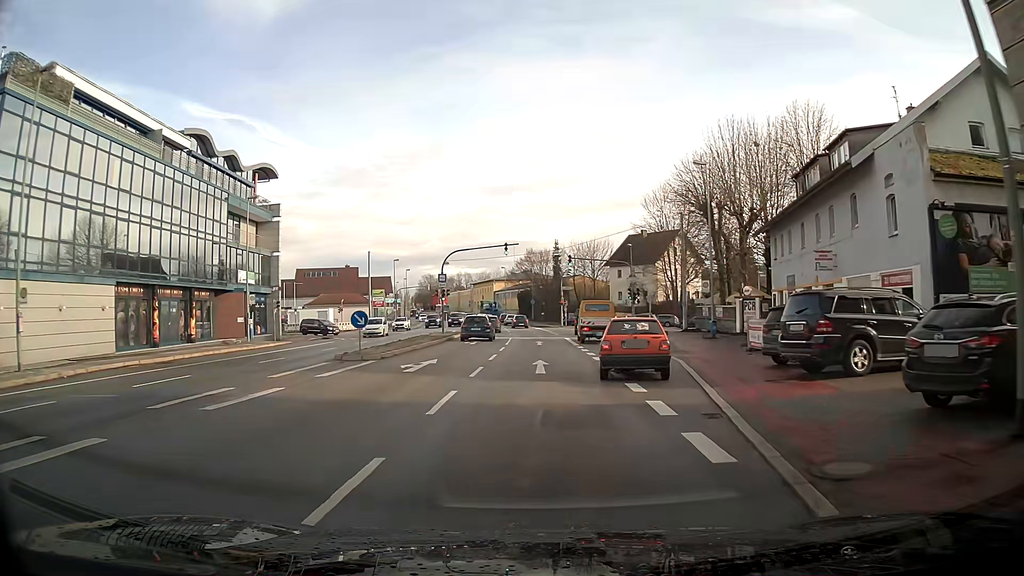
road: primary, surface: asphalt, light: Day
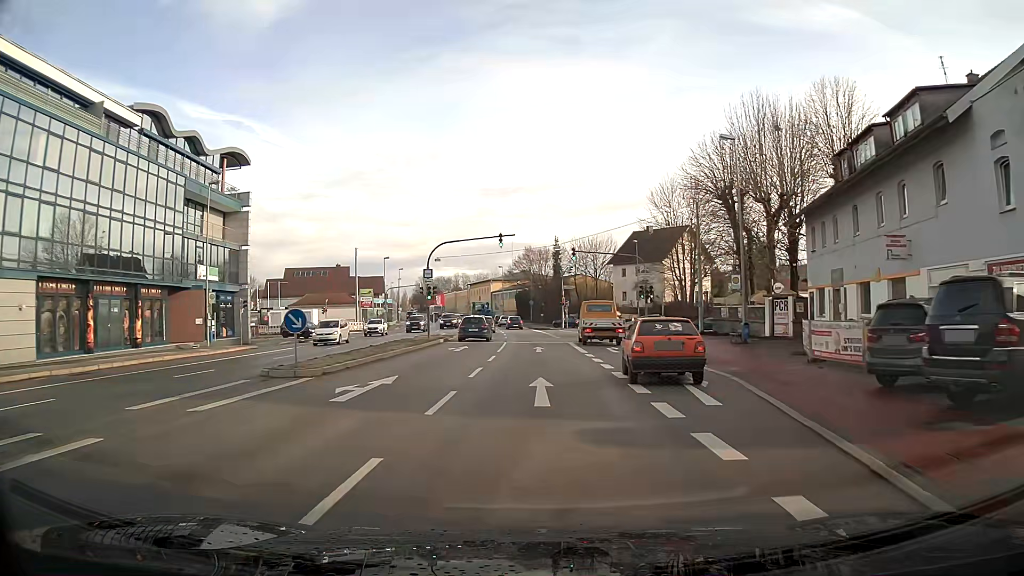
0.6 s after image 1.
(0.0, +6.1) m; 0°
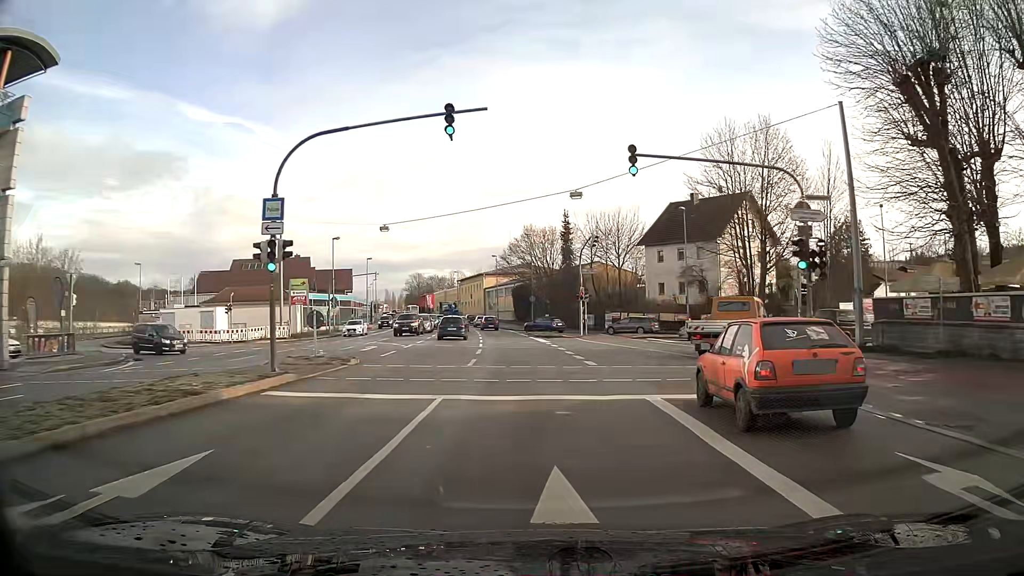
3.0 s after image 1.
(-0.1, +26.3) m; -1°
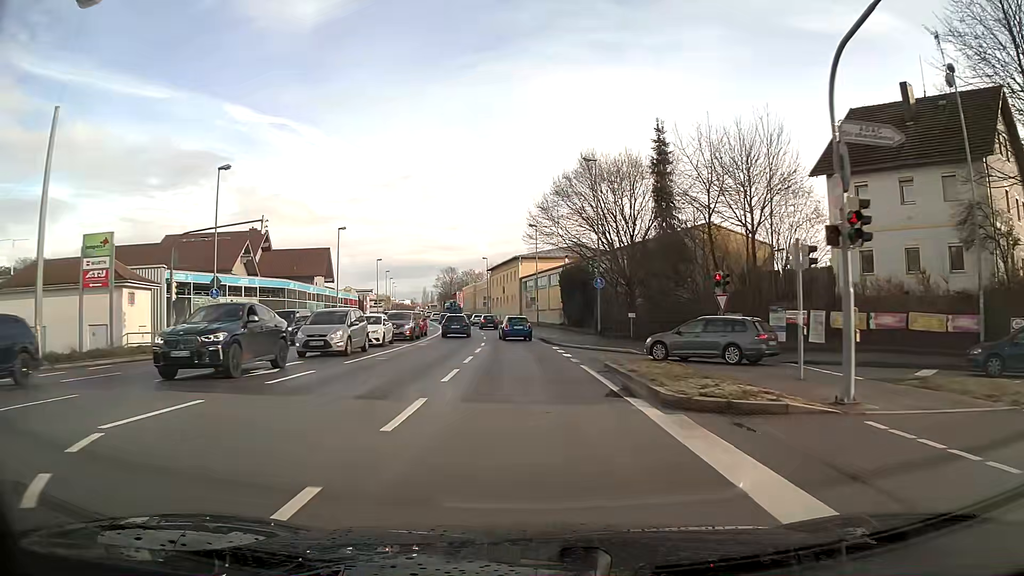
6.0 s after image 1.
(-1.2, +36.1) m; -4°
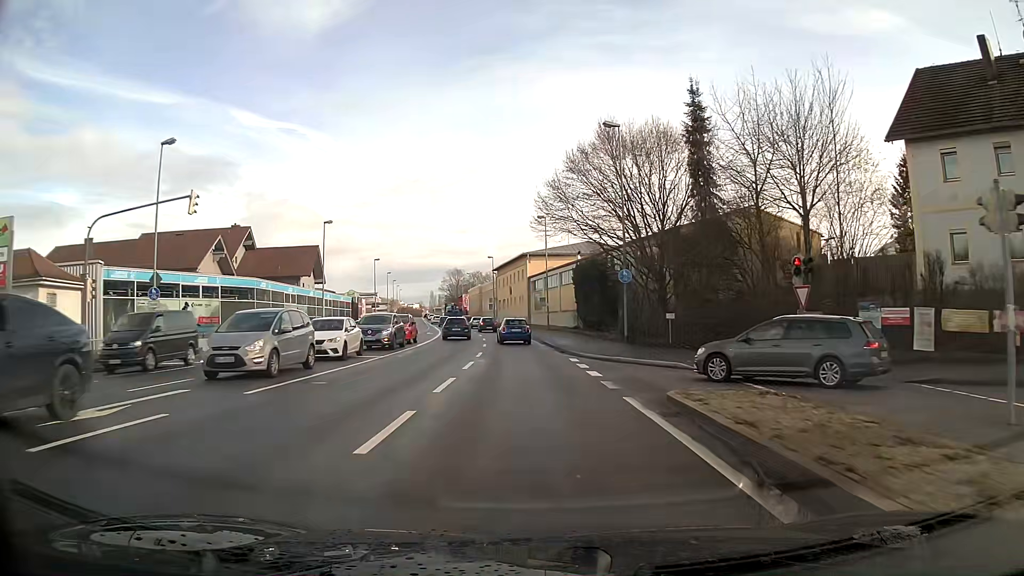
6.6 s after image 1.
(-0.1, +7.5) m; -1°
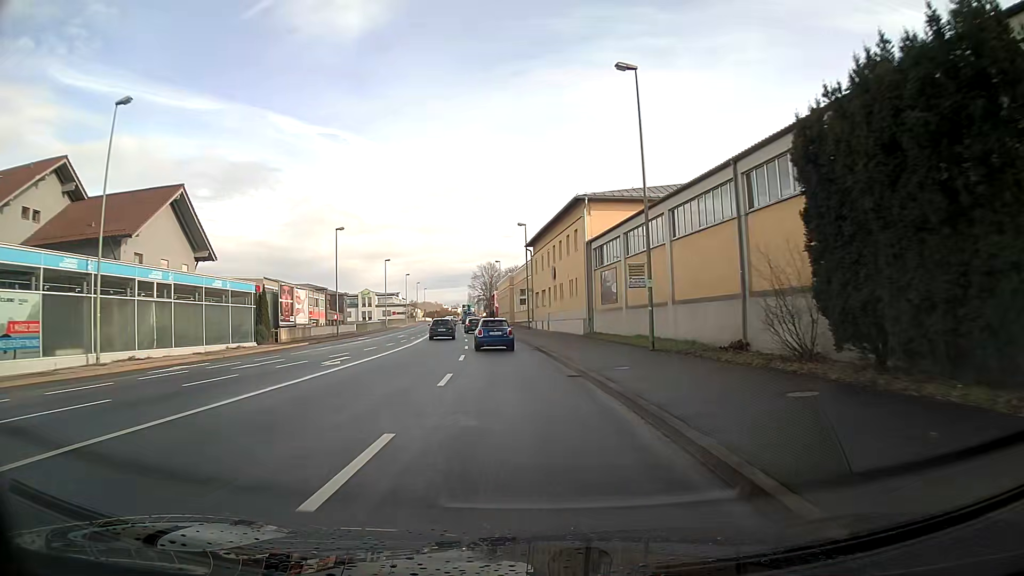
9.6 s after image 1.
(-1.3, +38.1) m; -4°
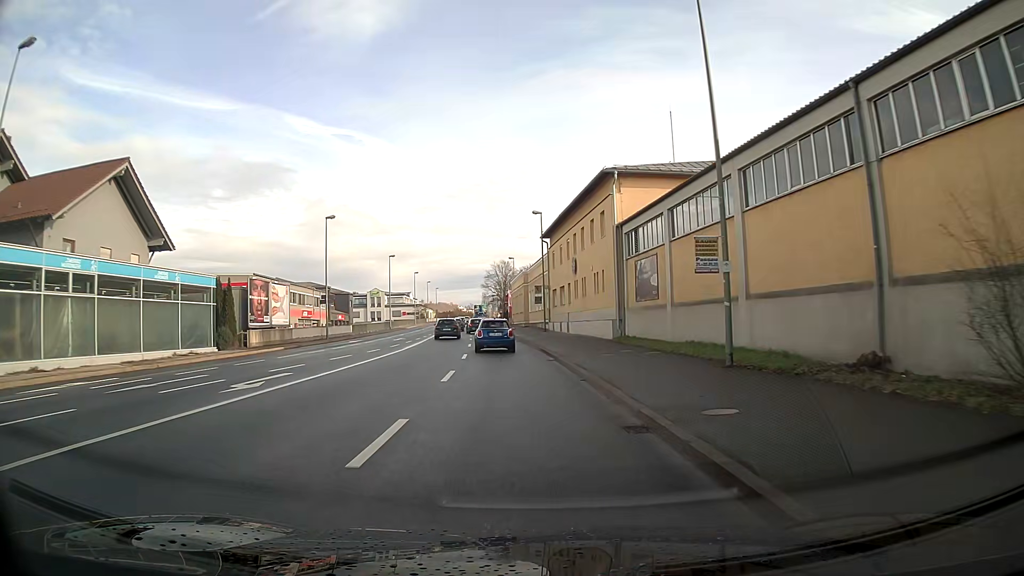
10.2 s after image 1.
(-0.1, +7.7) m; -1°
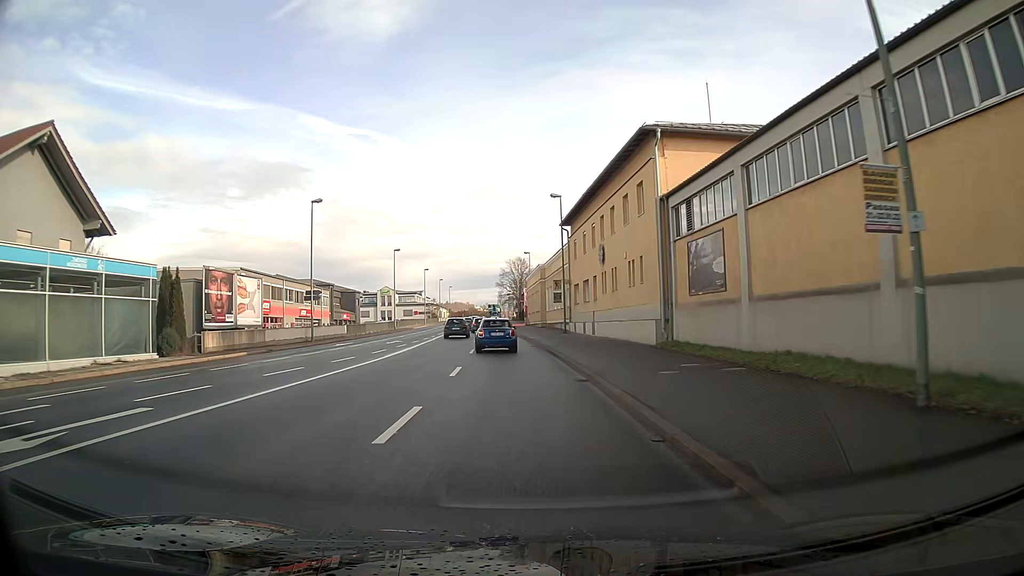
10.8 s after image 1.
(-0.1, +7.7) m; -1°
(0, +10) (0, +20) (-1, +30) (-1, +40) (-2, +50) (-3, +60) (-3, +70) (-4, +80) (-4, +90) (-5, +100) m
